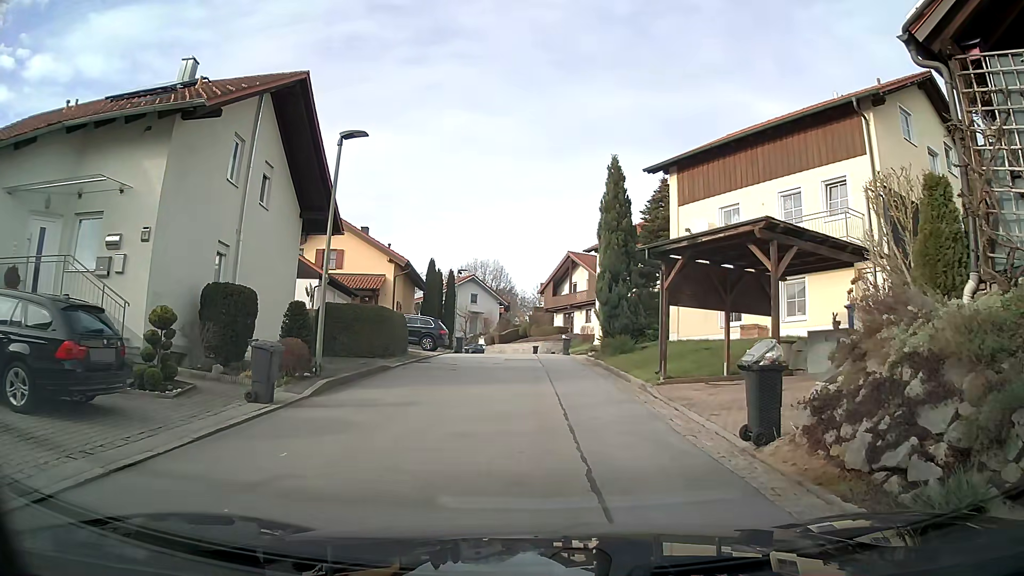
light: Day
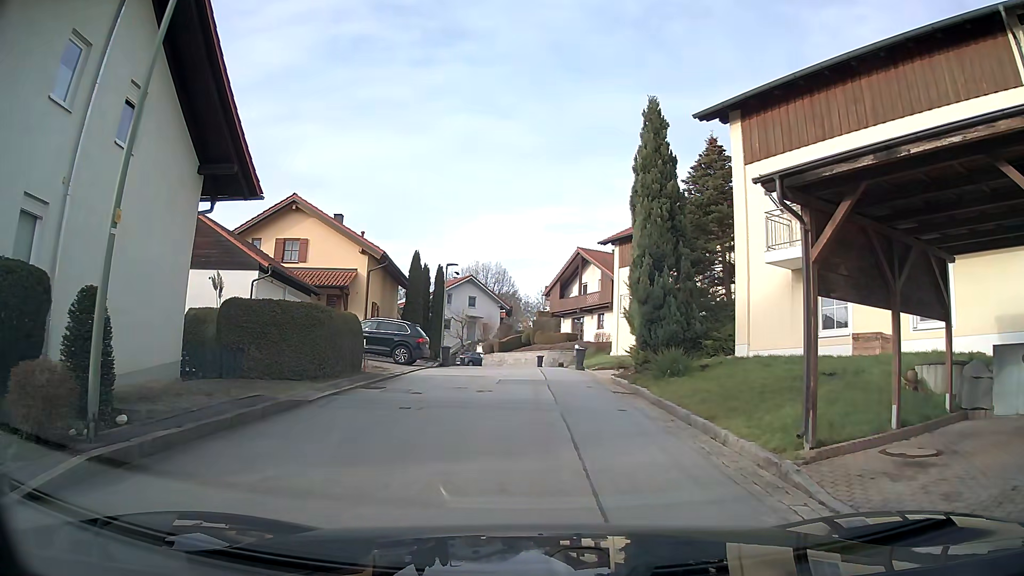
(0.0, +7.5) m; 0°
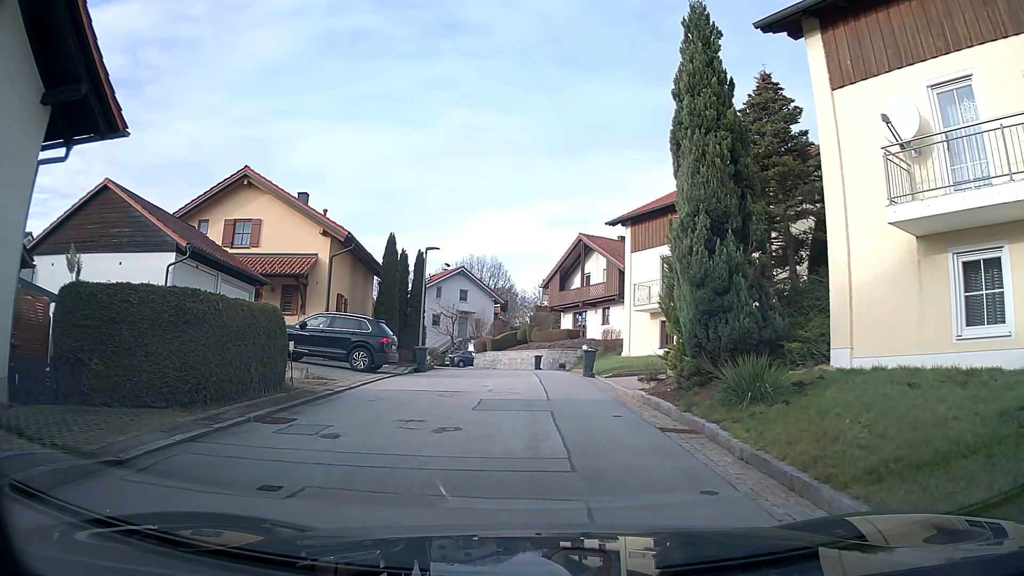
(0.0, +5.8) m; 0°
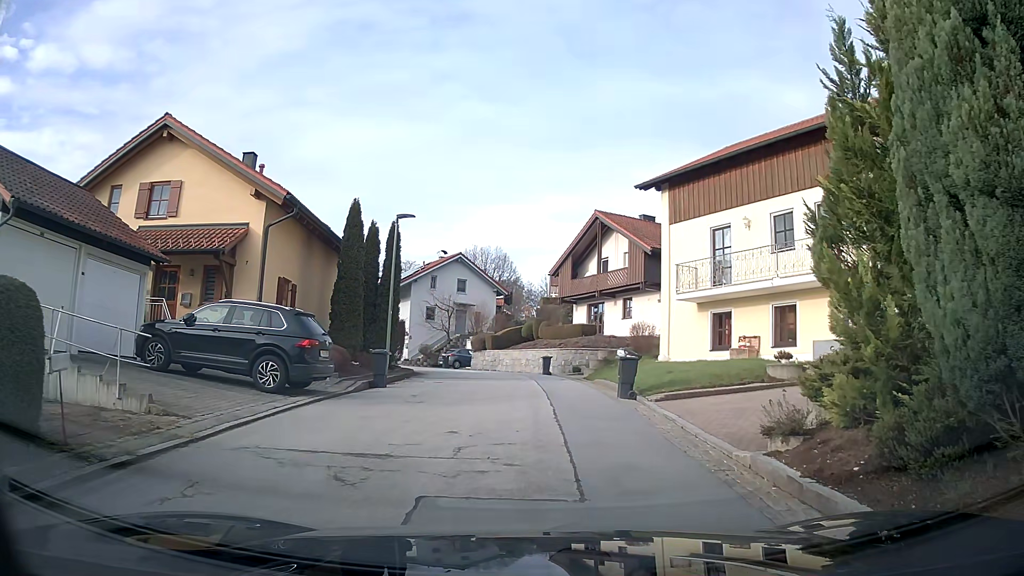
(0.0, +7.6) m; -1°
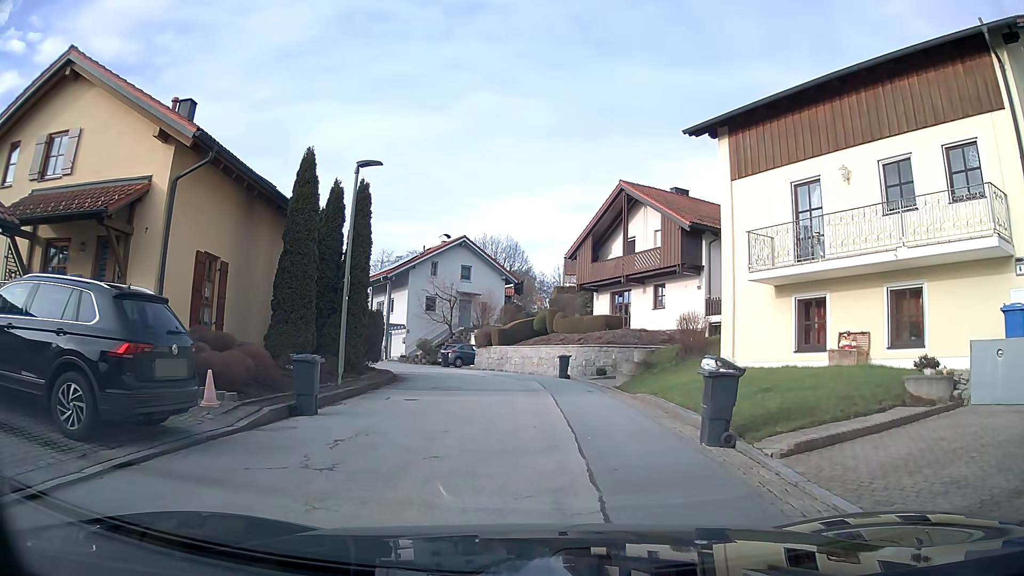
(-0.1, +6.4) m; -2°
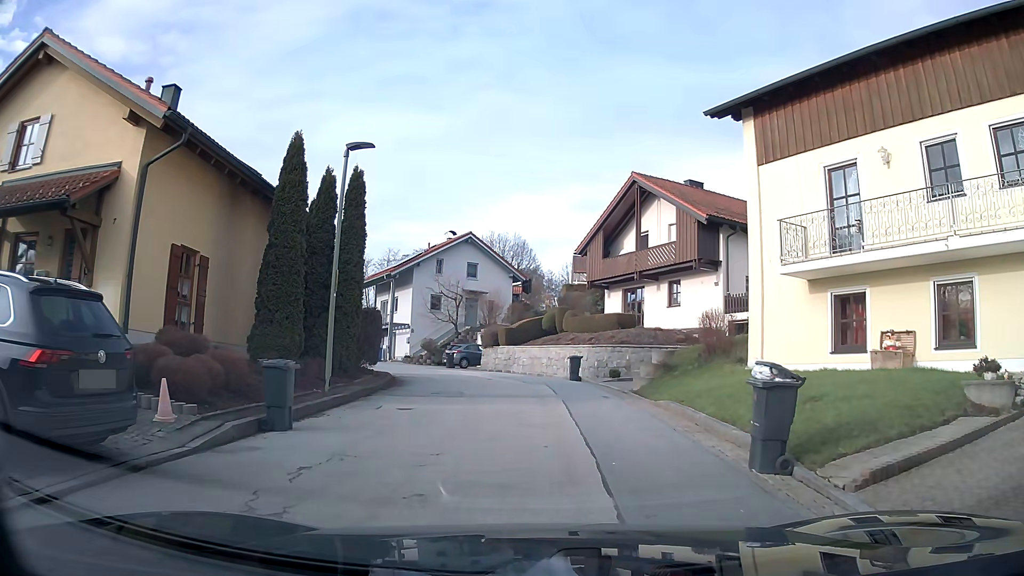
(0.0, +1.6) m; 0°
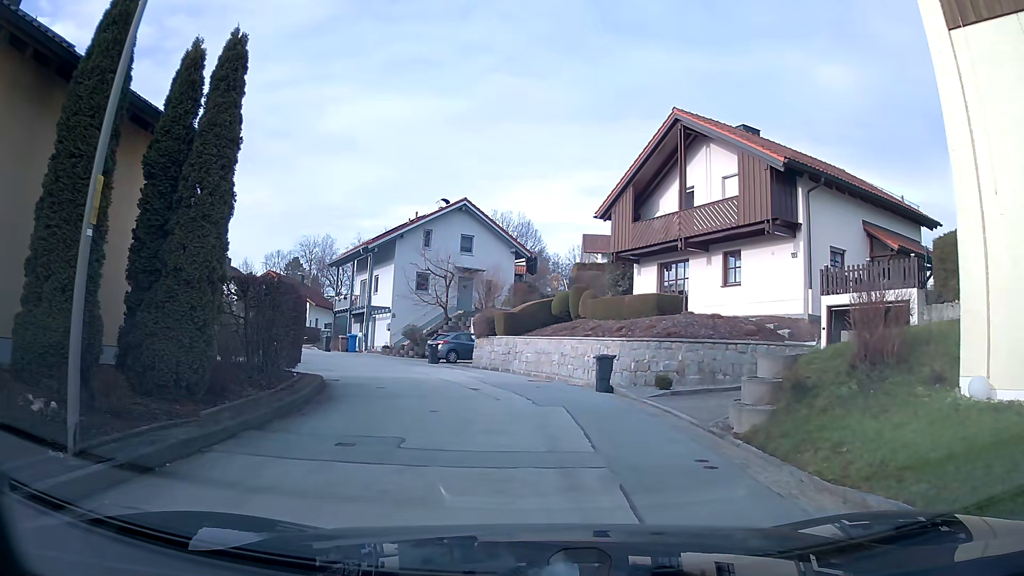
(-0.1, +8.3) m; 0°
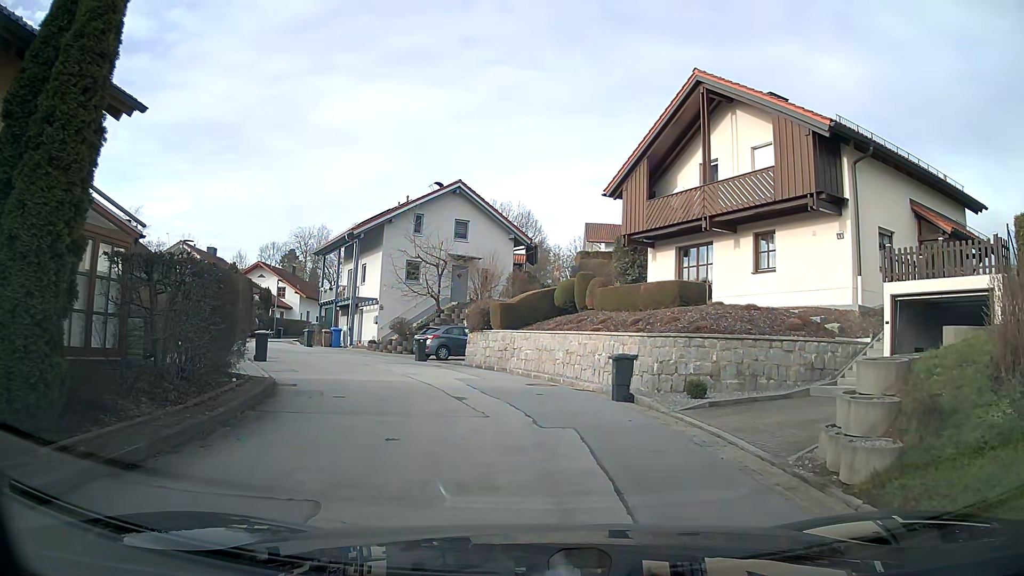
(0.0, +3.3) m; 0°
